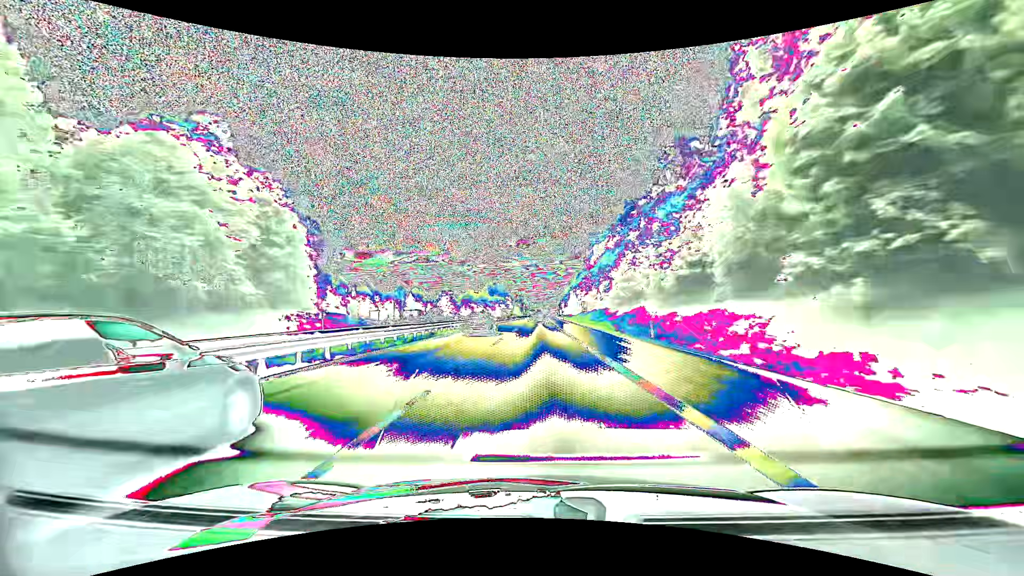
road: motorway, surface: asphalt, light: Day
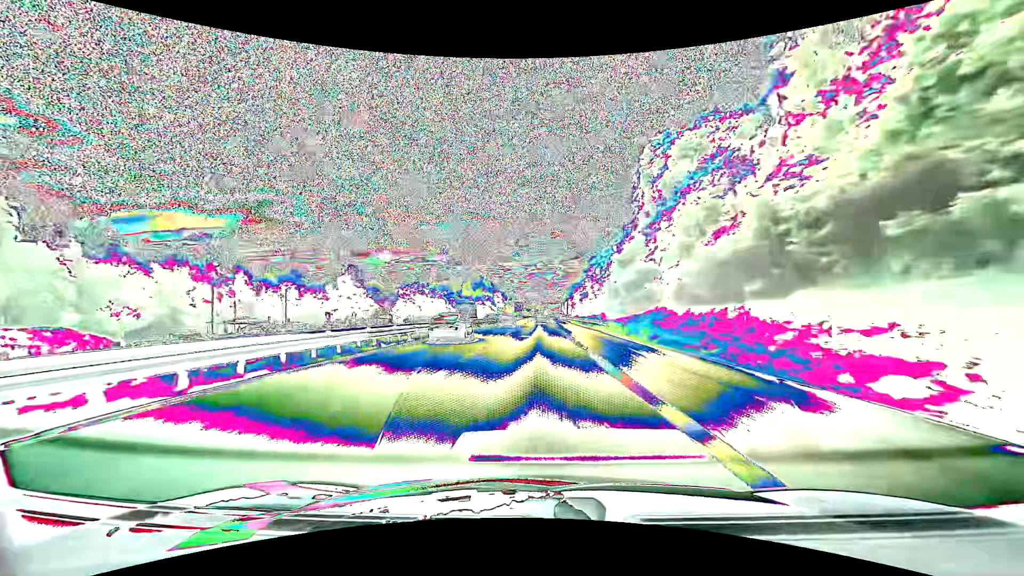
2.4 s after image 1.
(+0.1, +78.5) m; 0°
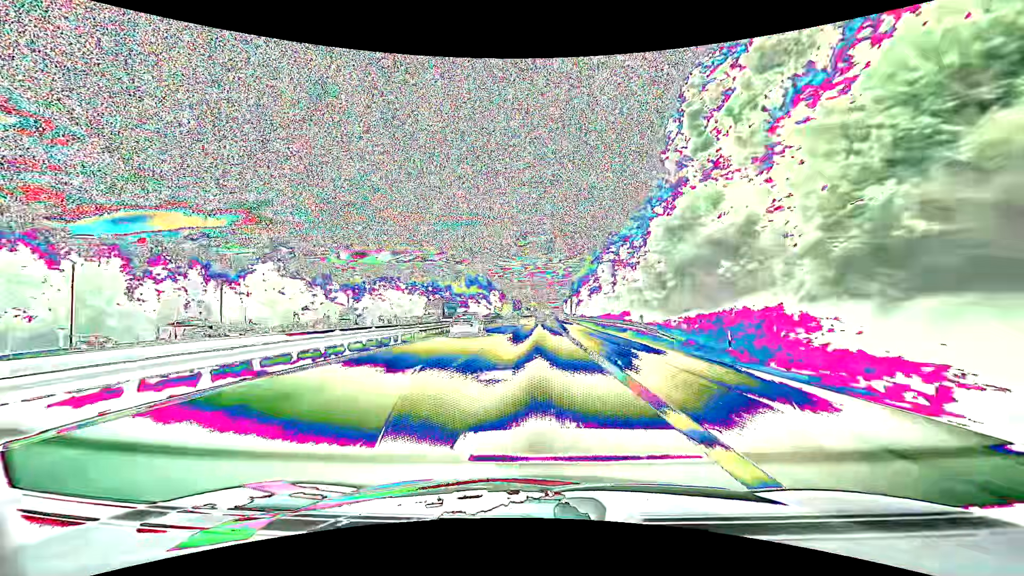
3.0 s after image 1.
(0.0, +19.3) m; 0°
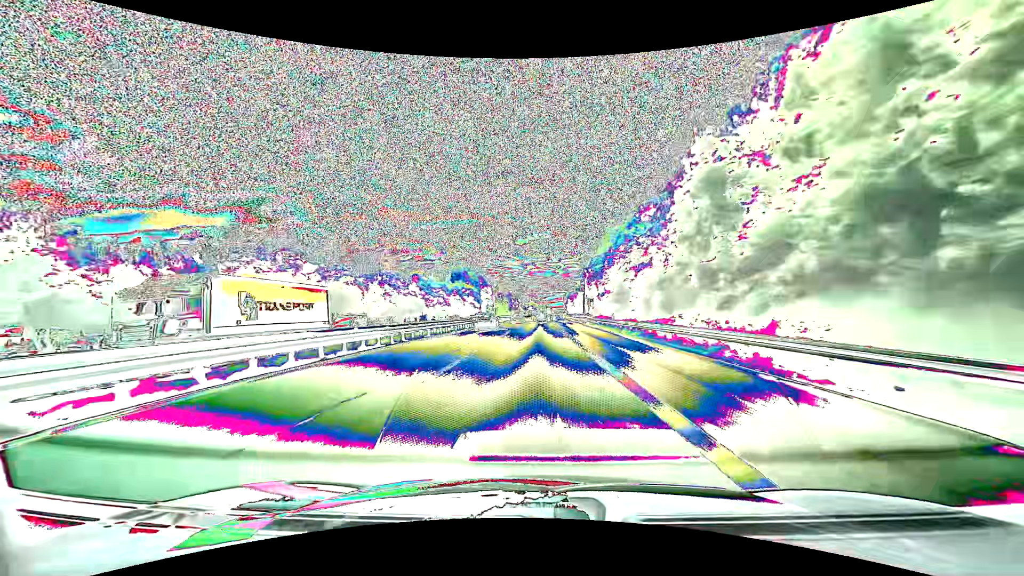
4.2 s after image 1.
(0.0, +38.1) m; 0°
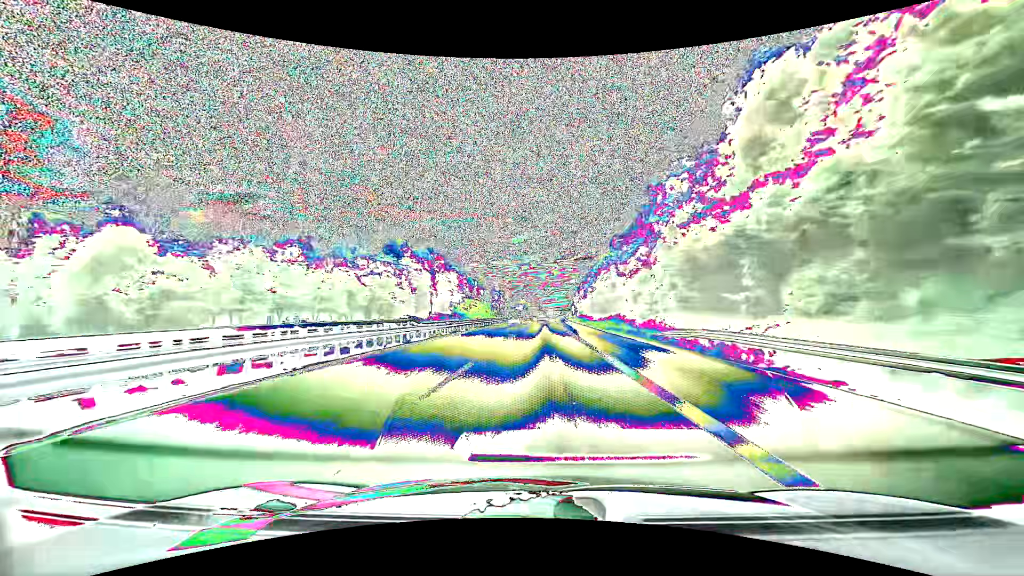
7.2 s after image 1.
(+0.3, +94.0) m; +1°
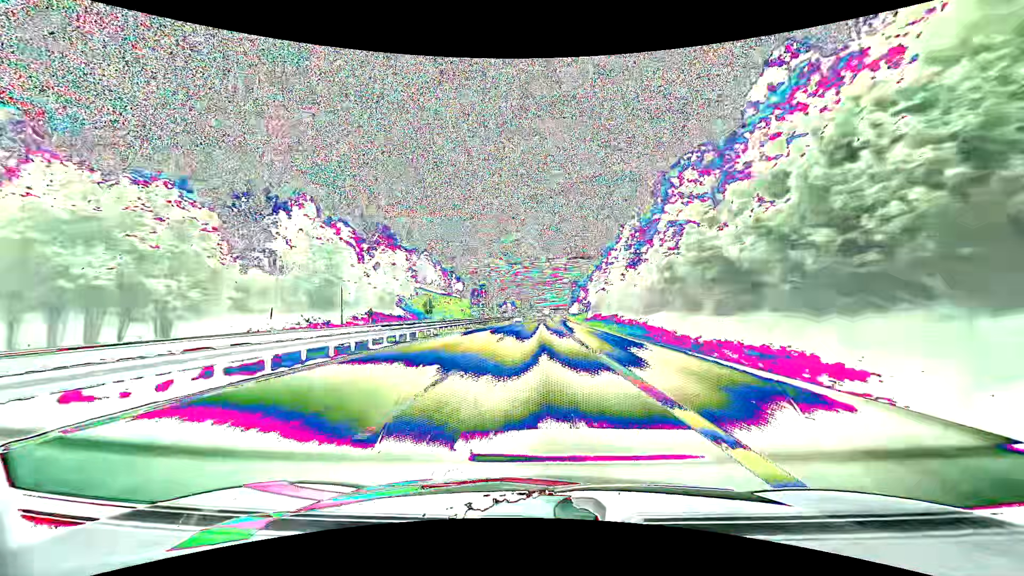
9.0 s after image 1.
(+0.7, +56.2) m; +1°
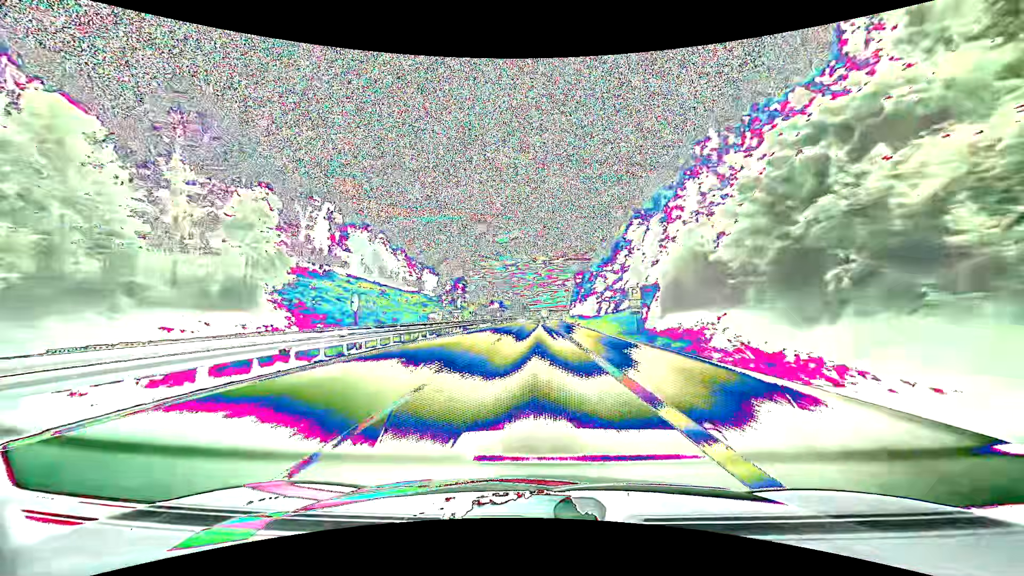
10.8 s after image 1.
(+0.4, +56.3) m; +1°
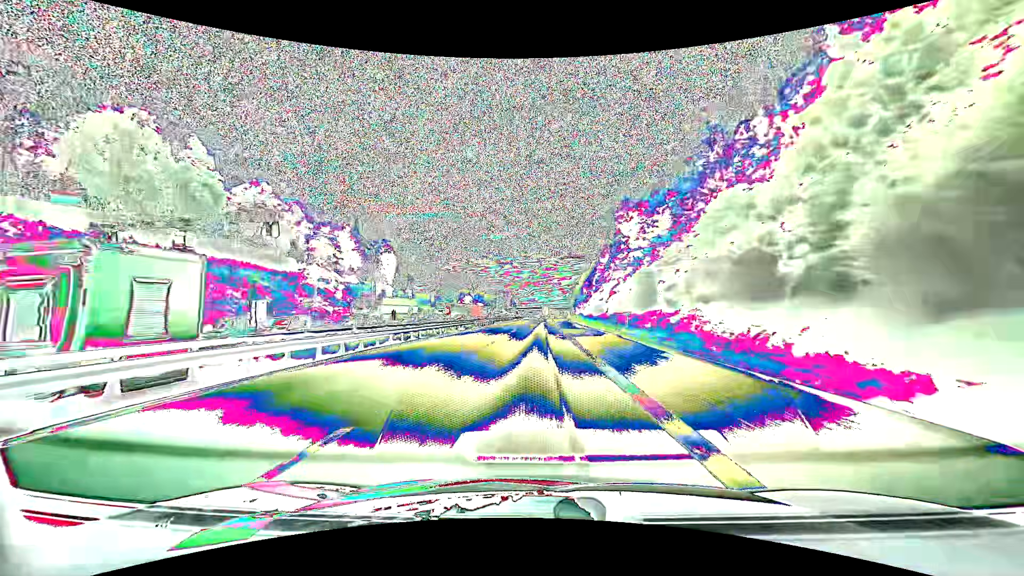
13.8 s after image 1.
(+0.8, +94.4) m; +1°
(0, +10) (0, +20) (0, +30) (0, +40) (0, +50) (0, +60) (+1, +70) (+1, +80) (+1, +90) (+1, +100) m
